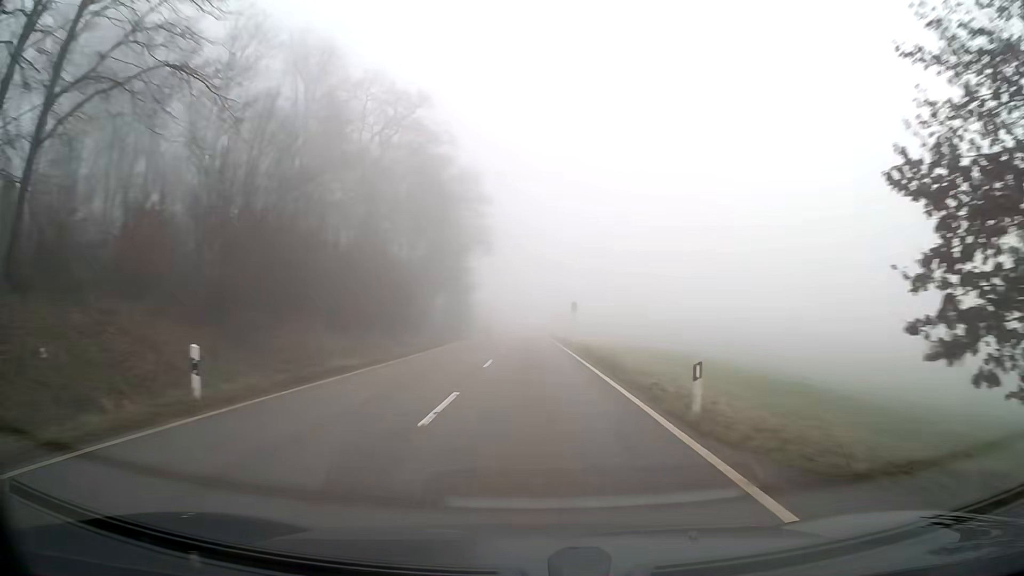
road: tertiary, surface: asphalt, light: Day
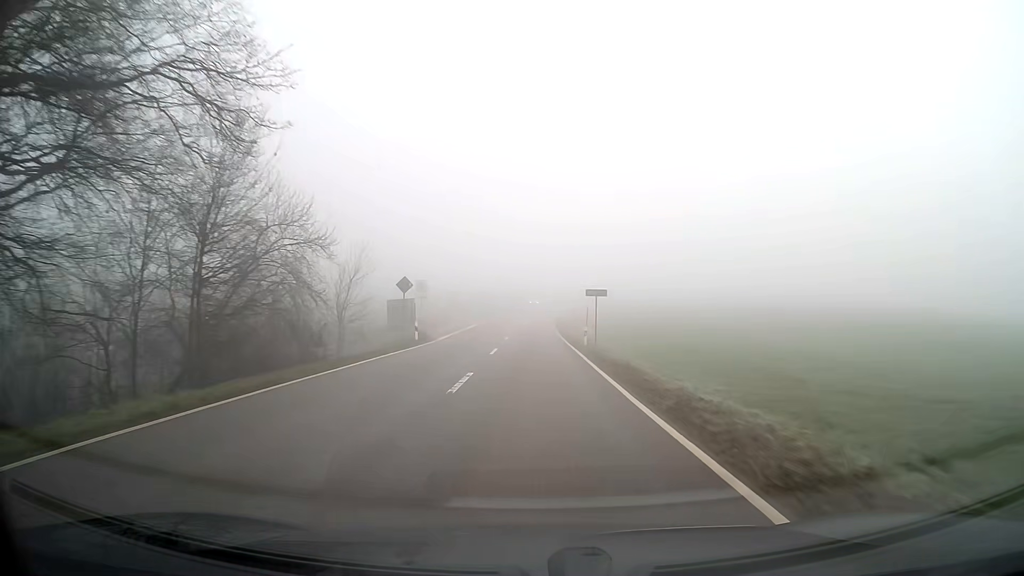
(-0.2, +66.3) m; 0°
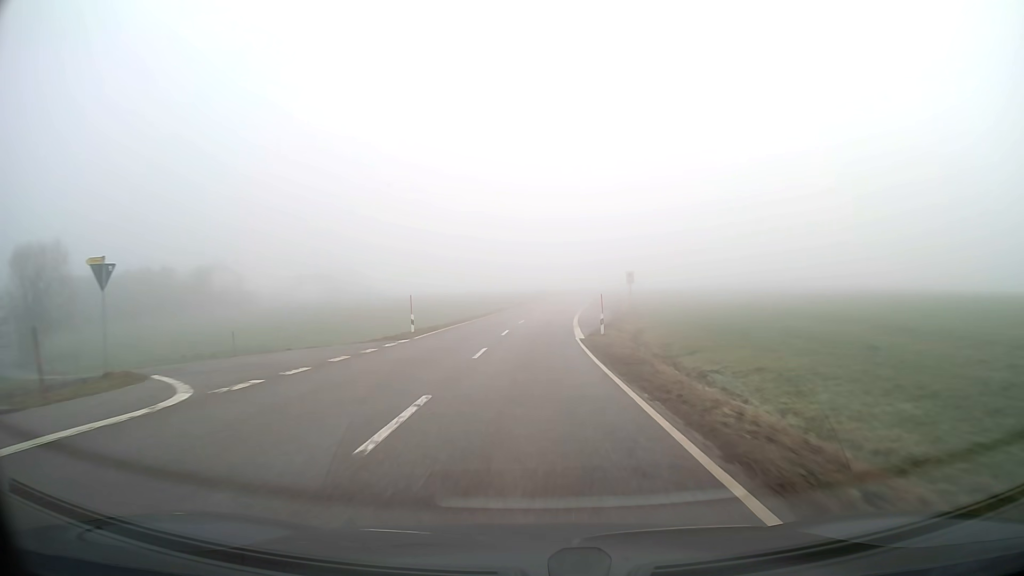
(0.0, +51.6) m; 0°
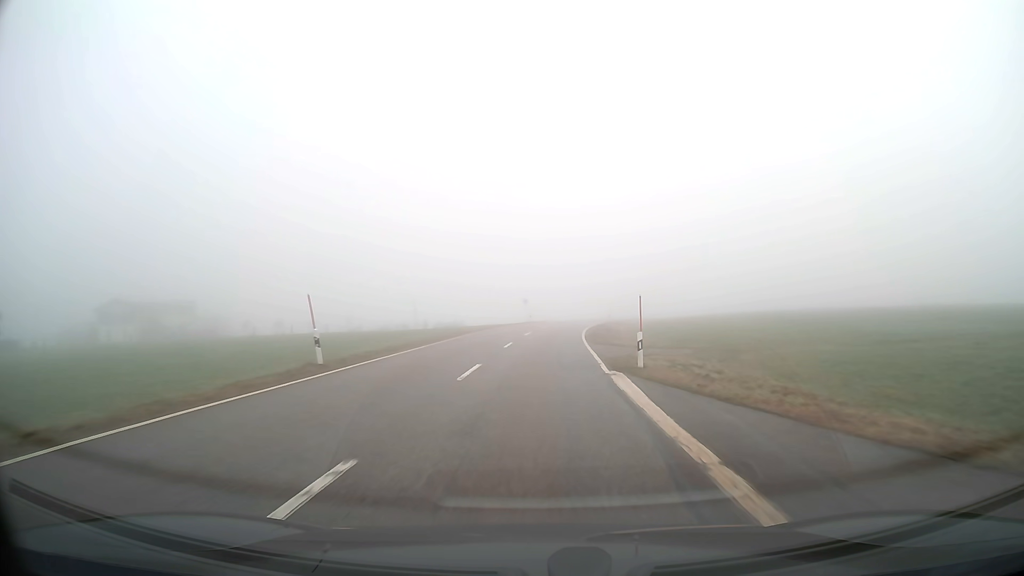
(+3.0, +62.8) m; +6°
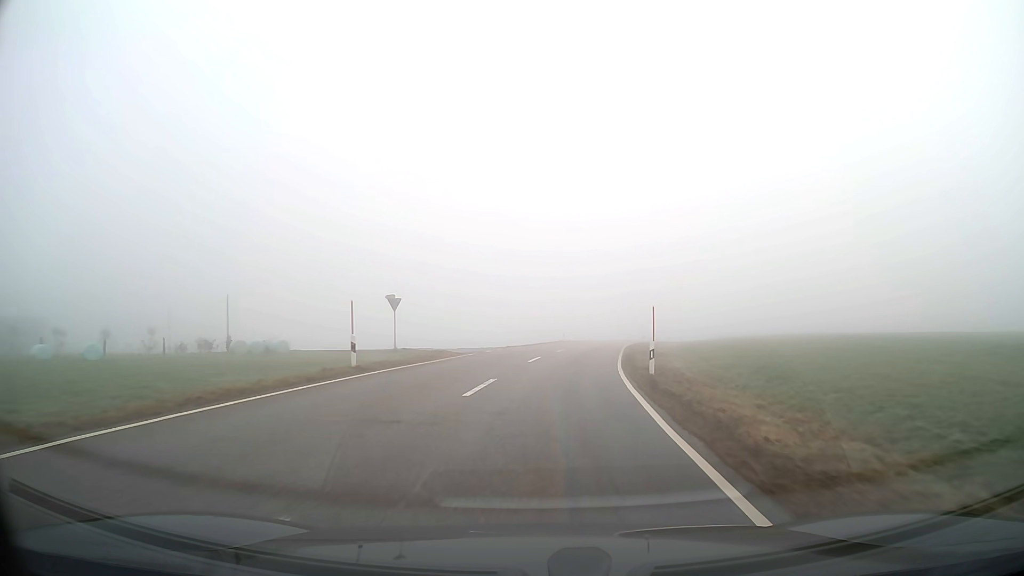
(+2.5, +48.9) m; +7°
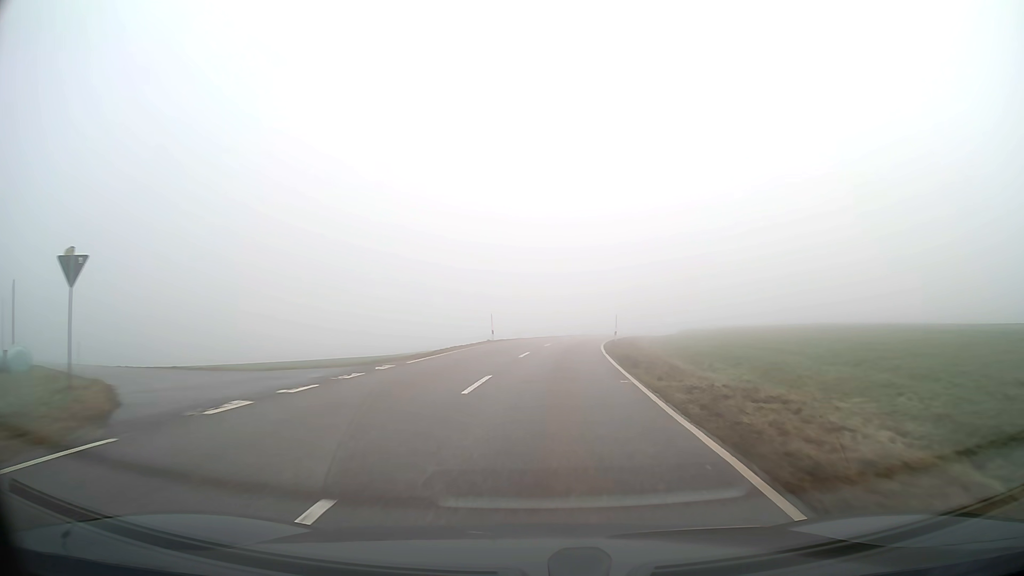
(+1.1, +23.5) m; +5°
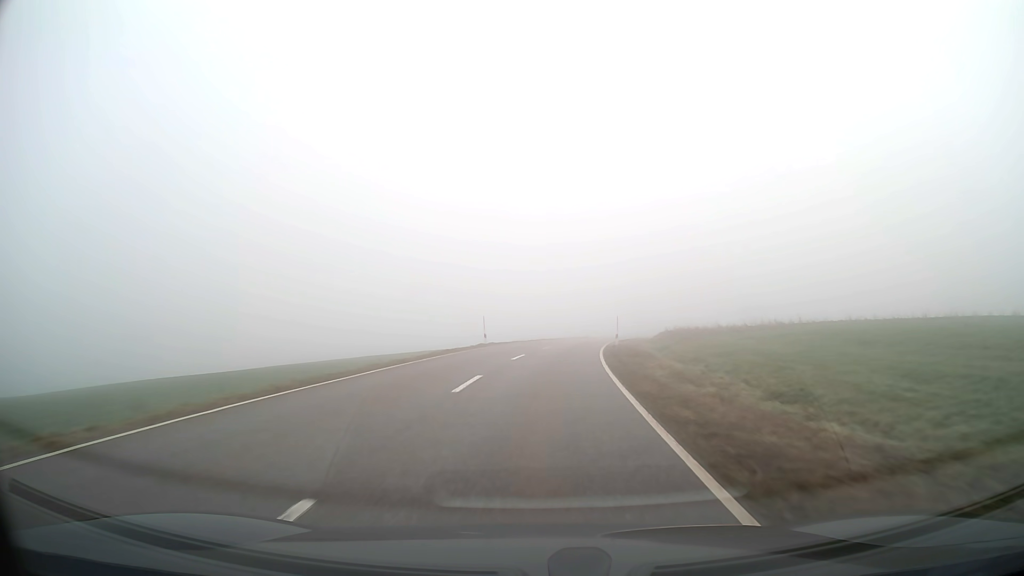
(+3.4, +46.7) m; +8°
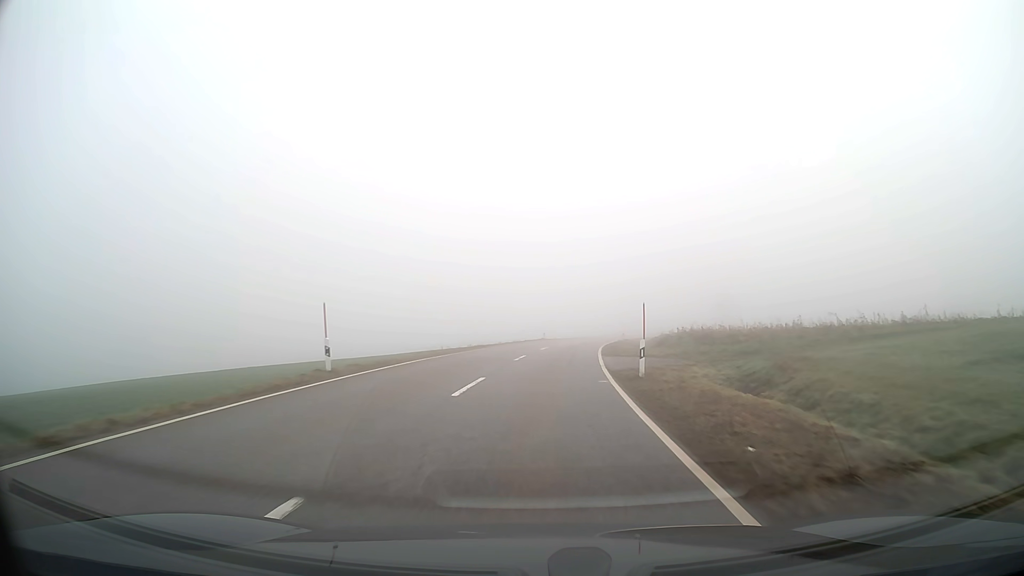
(+0.9, +23.7) m; +4°
